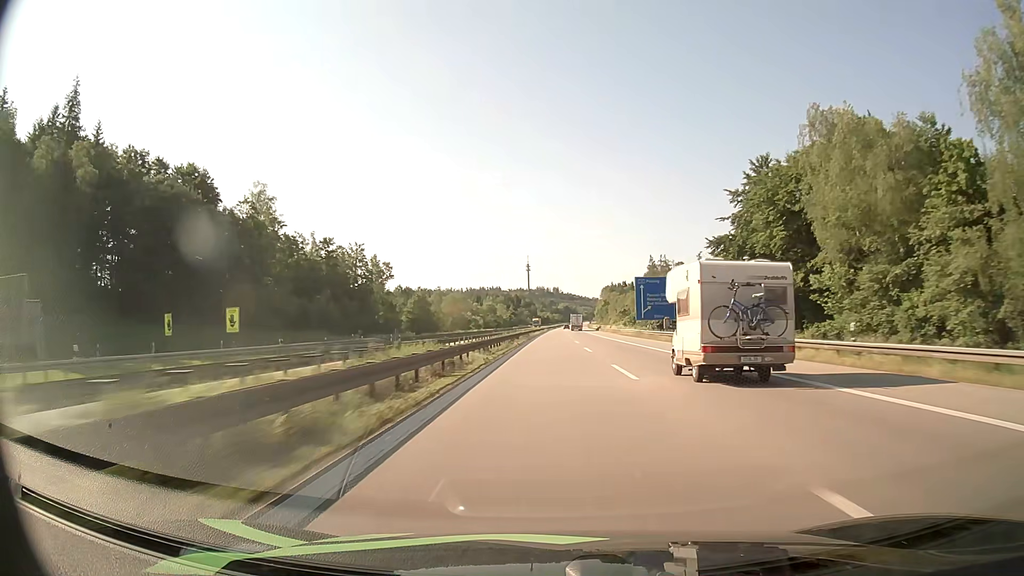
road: motorway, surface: asphalt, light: Day
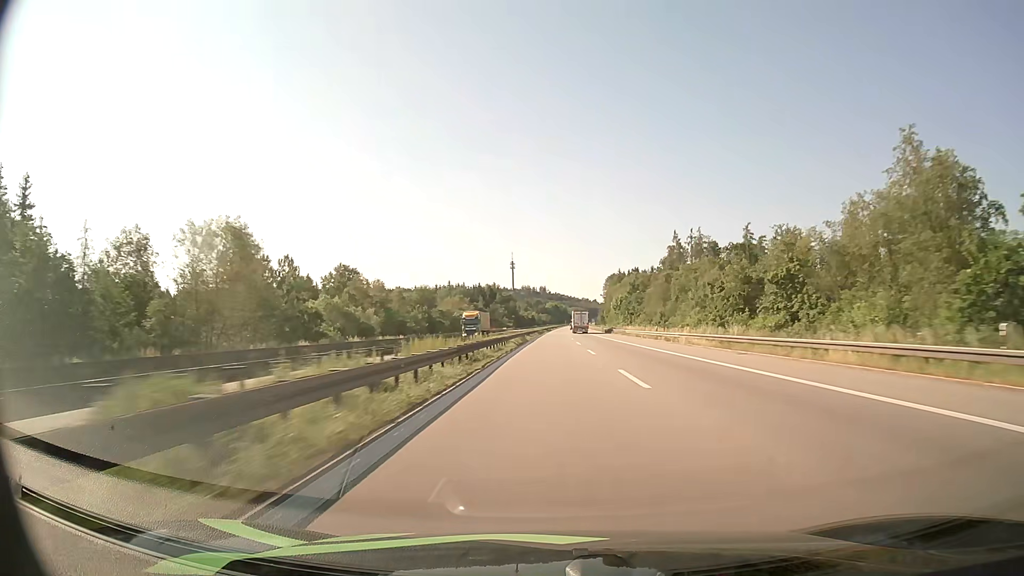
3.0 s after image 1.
(+1.1, +110.1) m; +1°
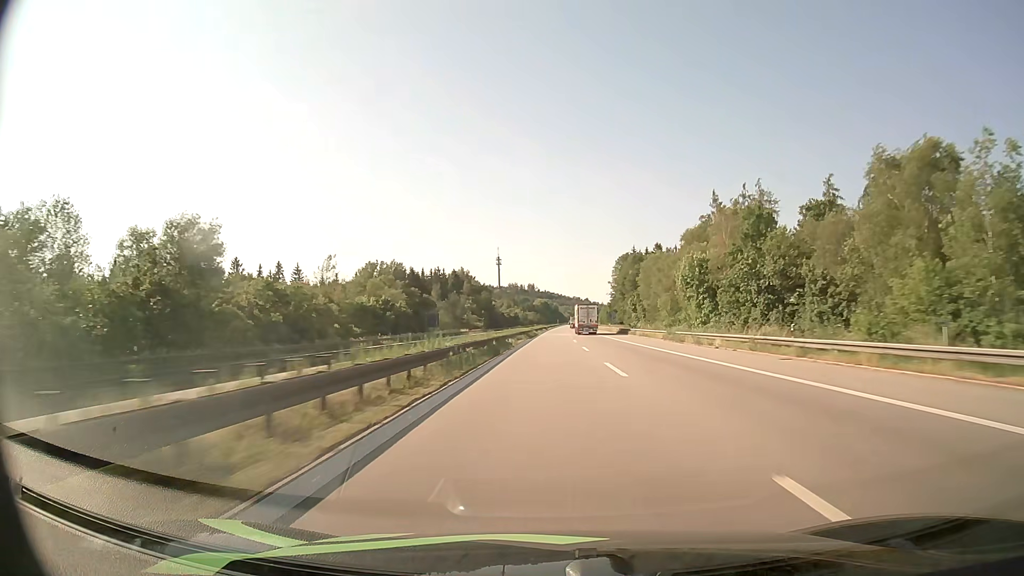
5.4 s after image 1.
(+0.7, +87.0) m; +1°
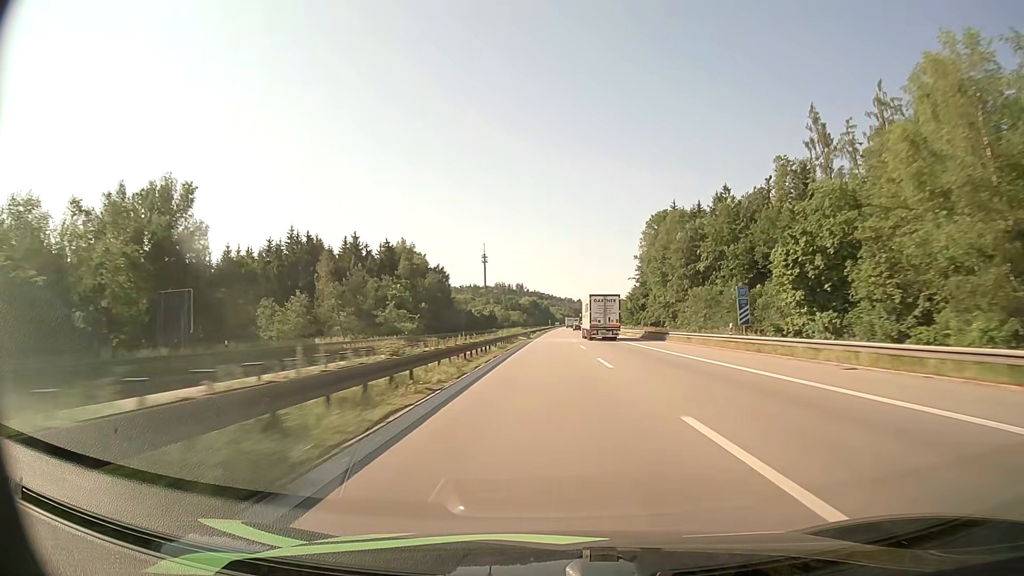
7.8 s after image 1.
(+0.6, +86.0) m; +1°
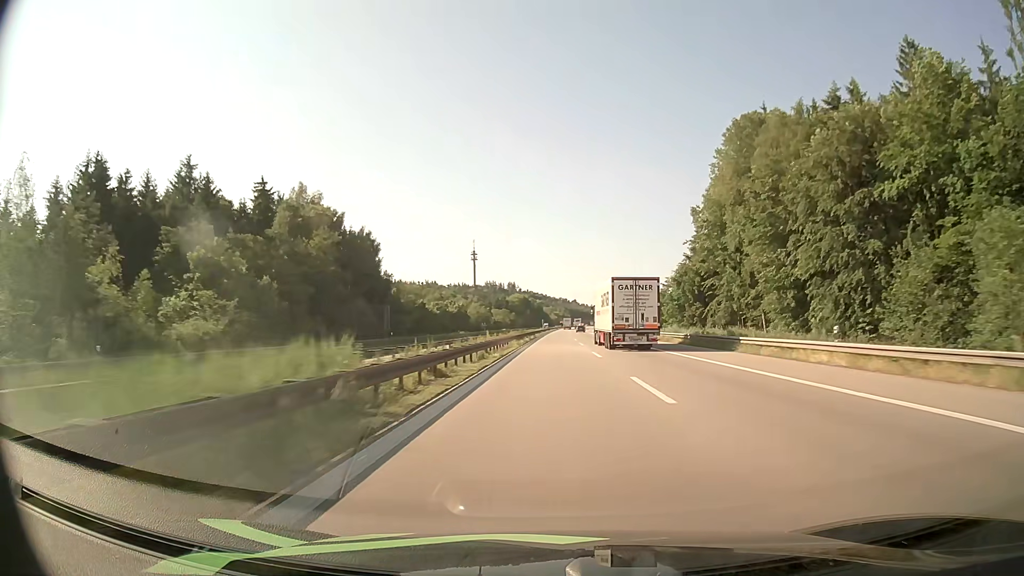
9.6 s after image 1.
(+0.4, +63.9) m; +1°
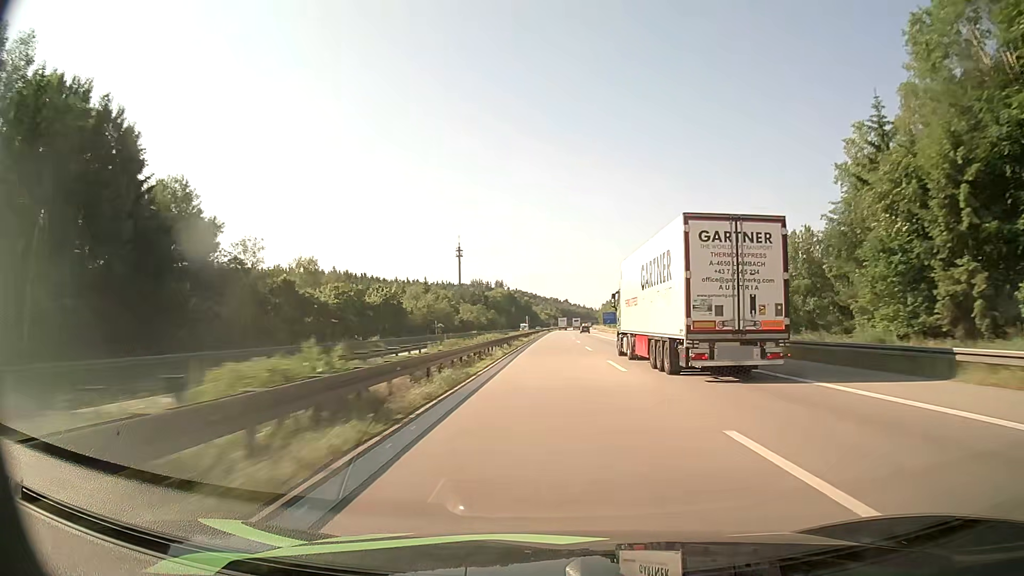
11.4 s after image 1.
(+0.4, +63.4) m; +1°
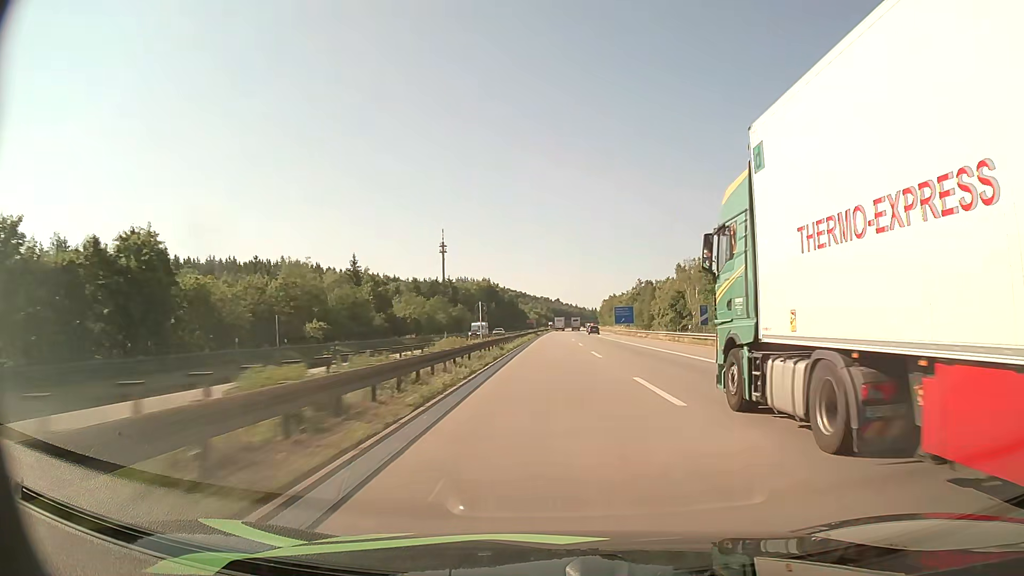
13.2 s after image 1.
(+0.4, +63.0) m; +1°
(0, +10) (0, +20) (0, +30) (0, +40) (0, +50) (0, +60) (0, +70) (+1, +80) (+1, +90) (+1, +100) m
